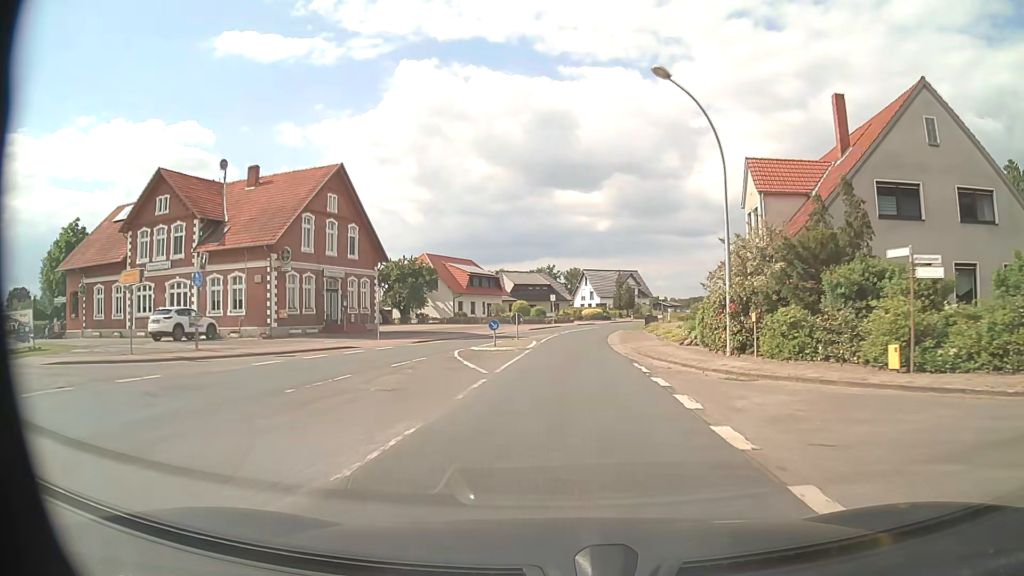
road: secondary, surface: asphalt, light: Day
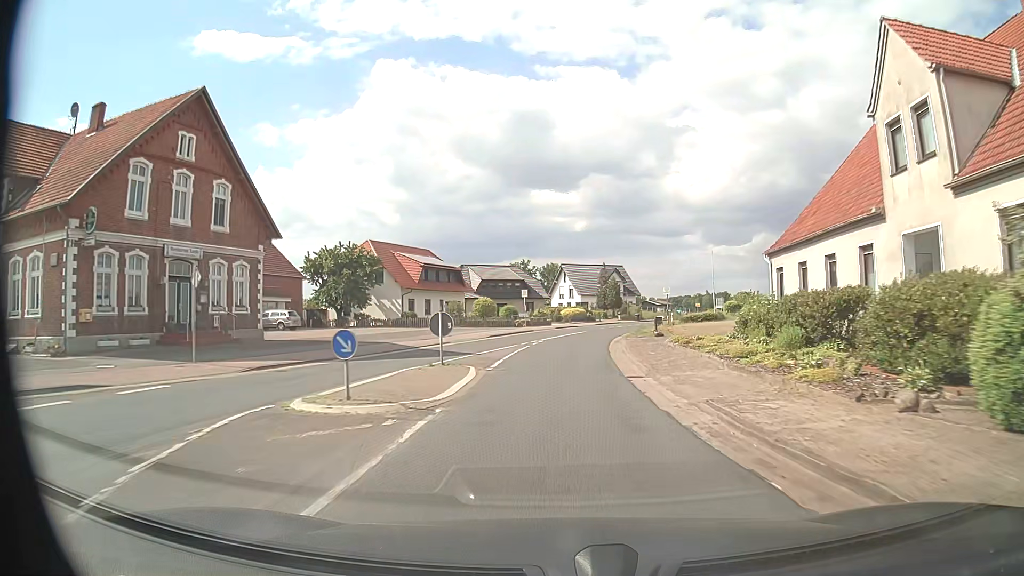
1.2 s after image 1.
(+0.2, +16.1) m; +2°
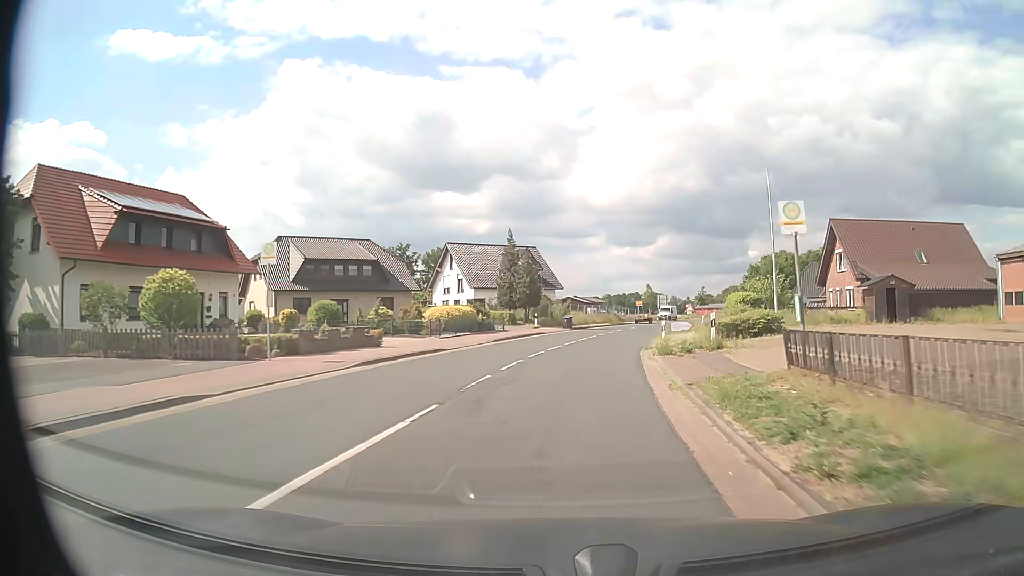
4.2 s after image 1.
(+2.2, +40.1) m; +8°
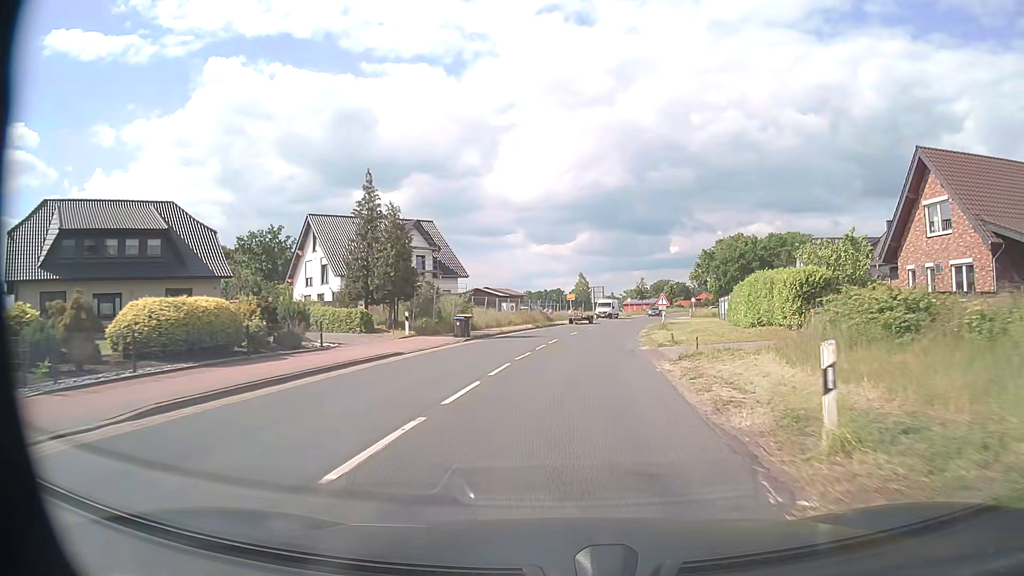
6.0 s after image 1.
(+1.4, +24.1) m; +7°
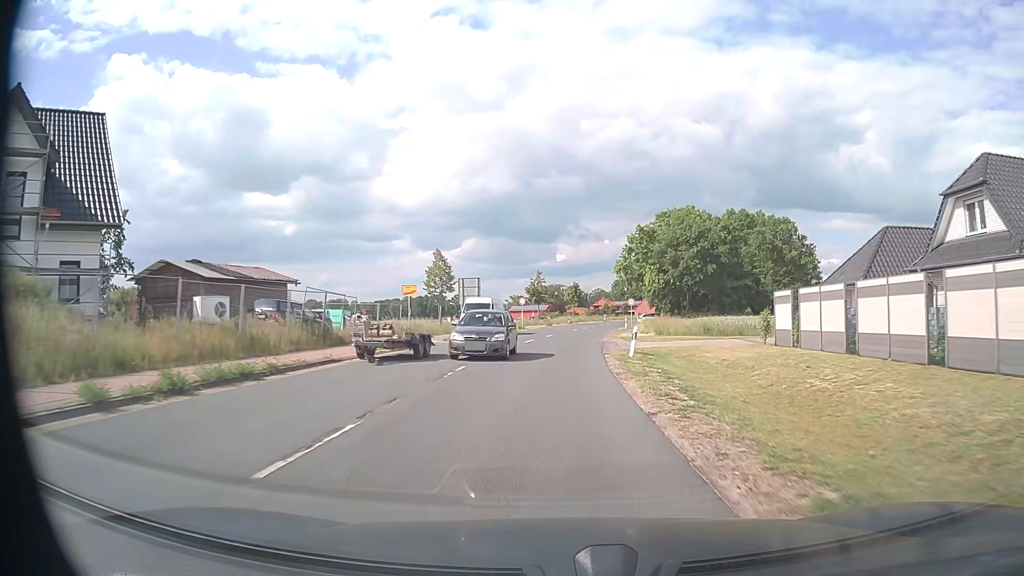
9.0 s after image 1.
(+3.3, +40.1) m; +10°
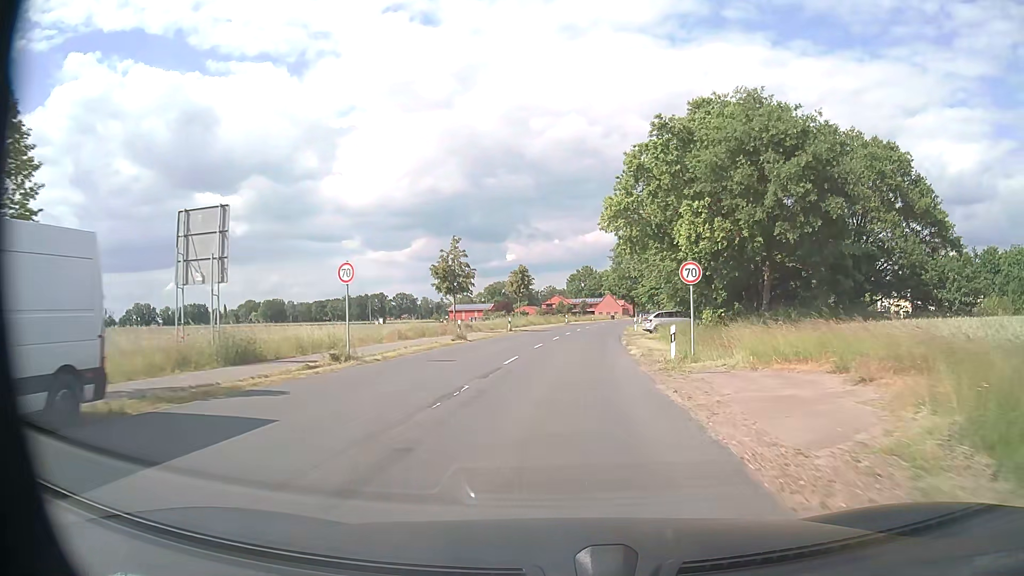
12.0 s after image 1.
(+1.5, +40.3) m; +4°
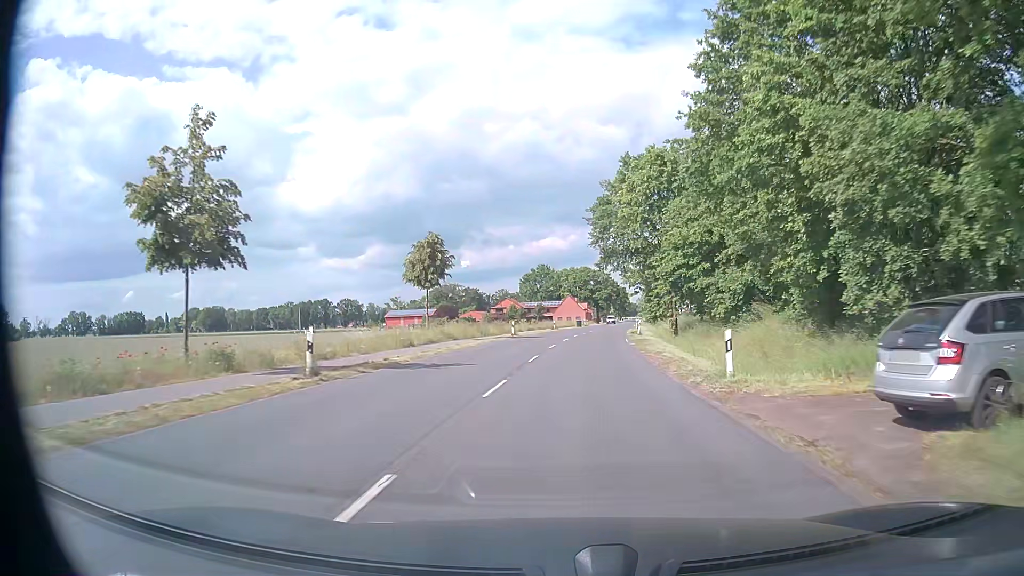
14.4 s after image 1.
(+0.9, +34.3) m; +3°
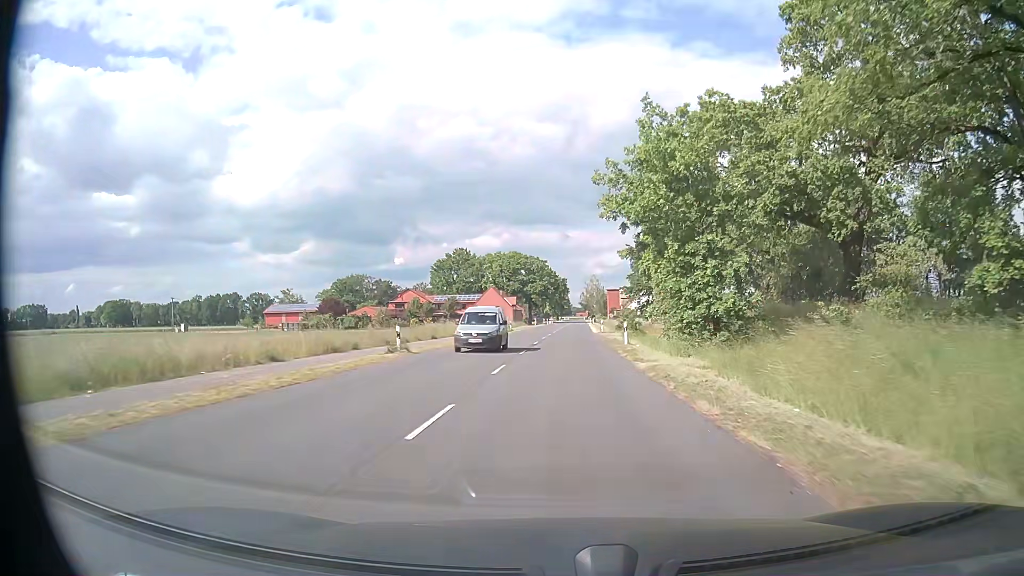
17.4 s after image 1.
(+3.6, +49.2) m; +7°
(0, +10) (0, +20) (0, +30) (+1, +40) (+1, +50) (+1, +60) (+1, +70) (+2, +80) (+2, +90) (+2, +100) m
